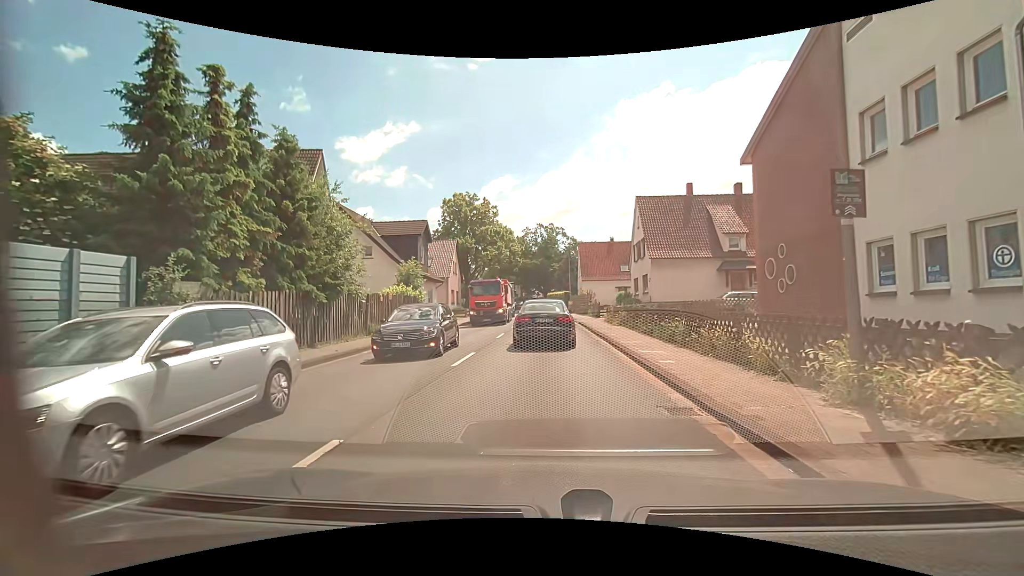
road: primary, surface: asphalt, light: Day
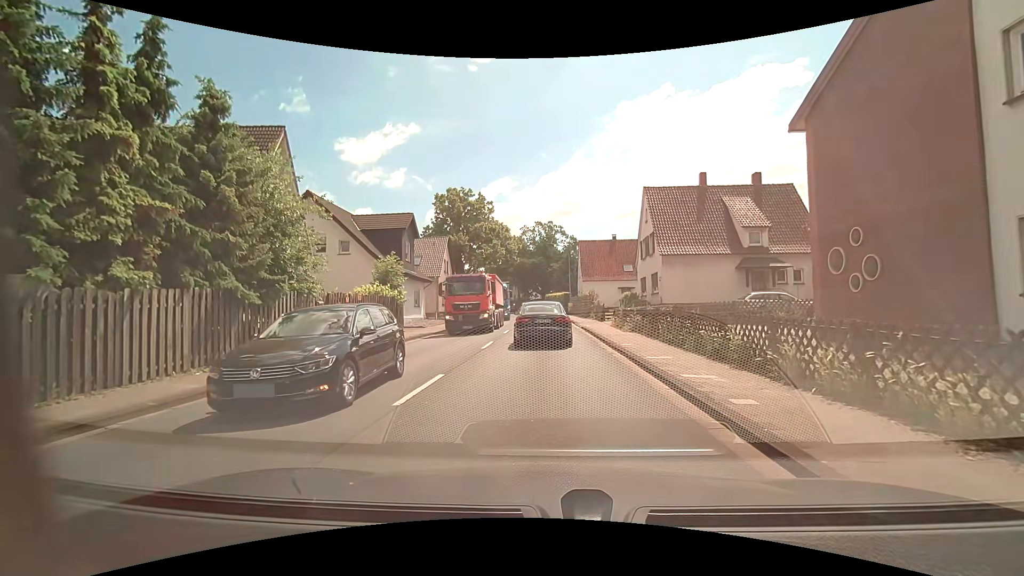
(0.0, +4.1) m; +1°
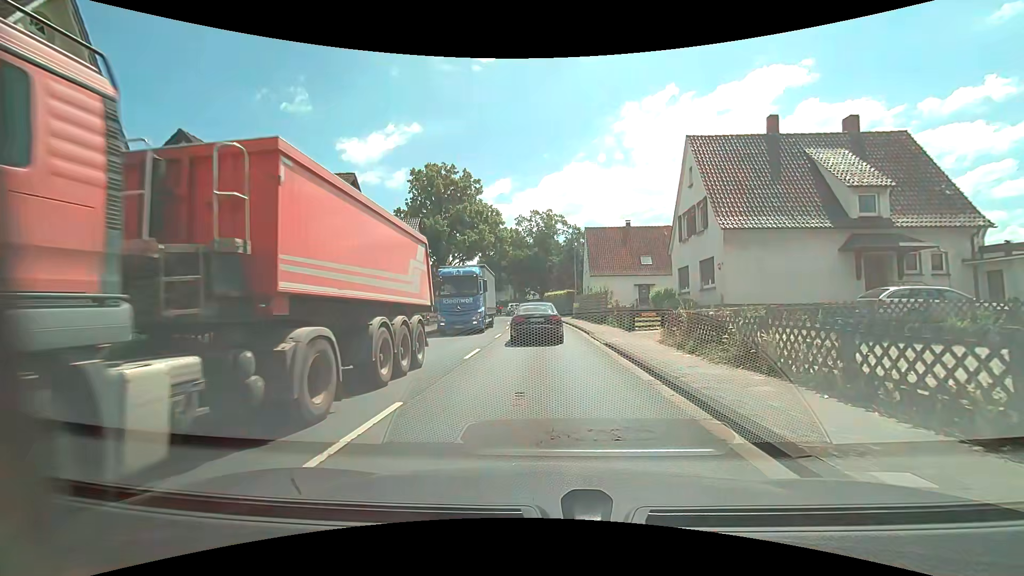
(-0.2, +11.8) m; 0°
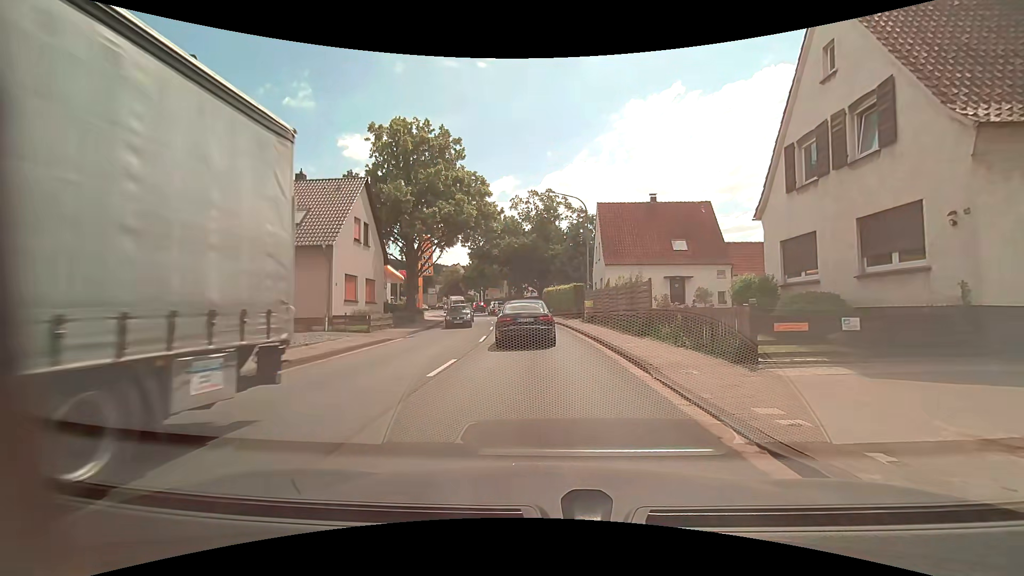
(-0.3, +12.5) m; -1°
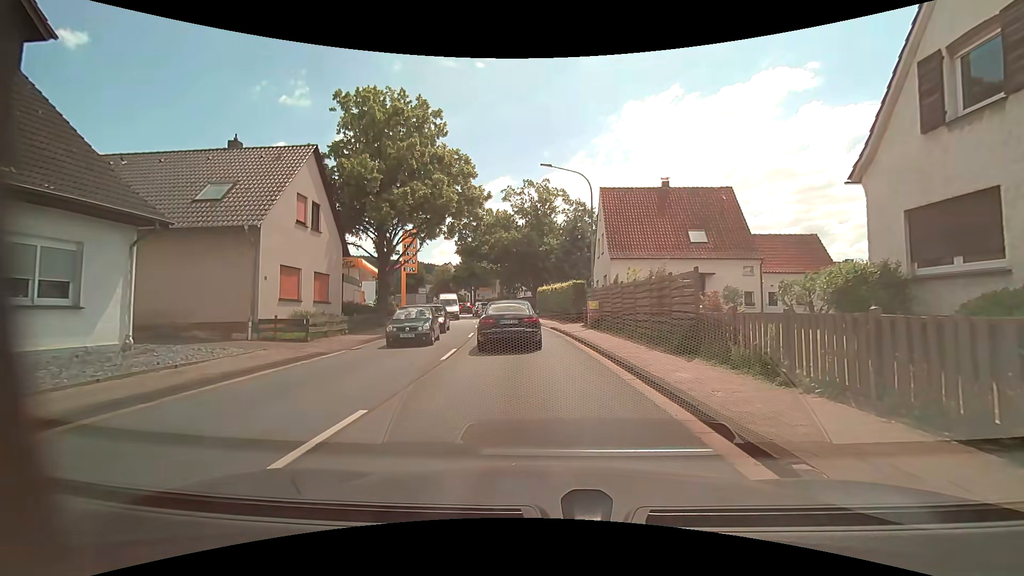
(0.0, +5.8) m; -1°
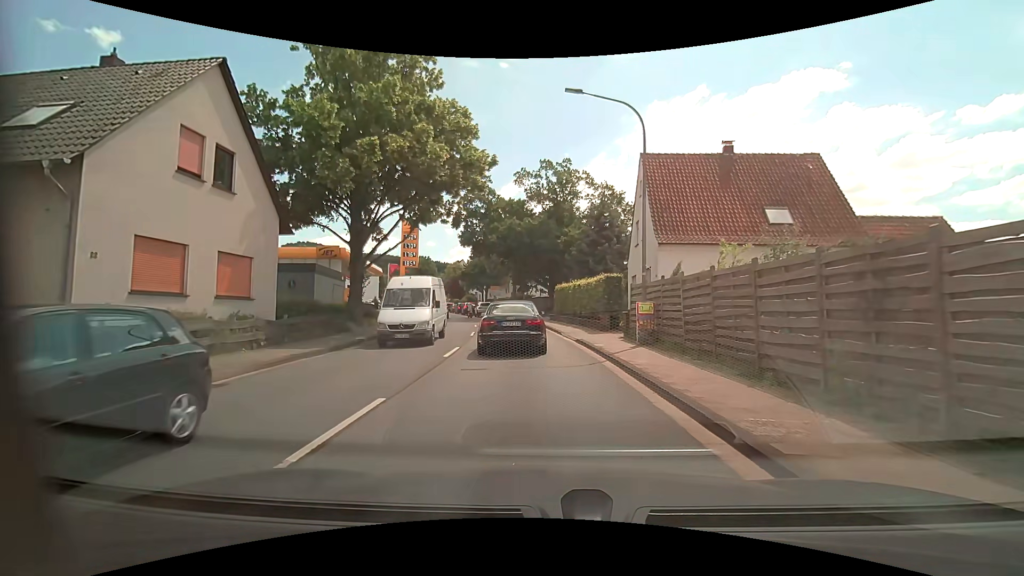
(0.0, +8.4) m; -1°
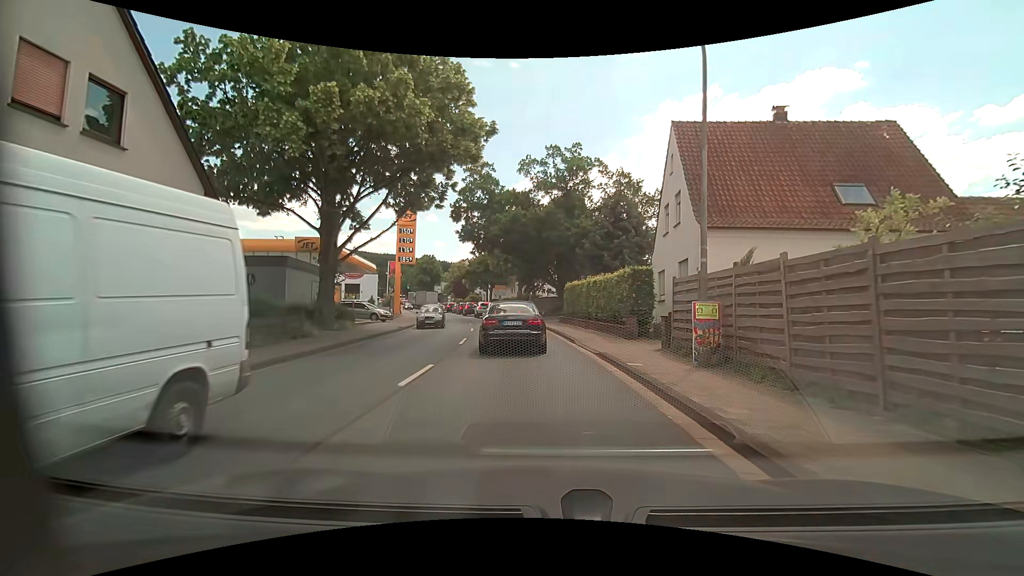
(0.0, +4.8) m; 0°
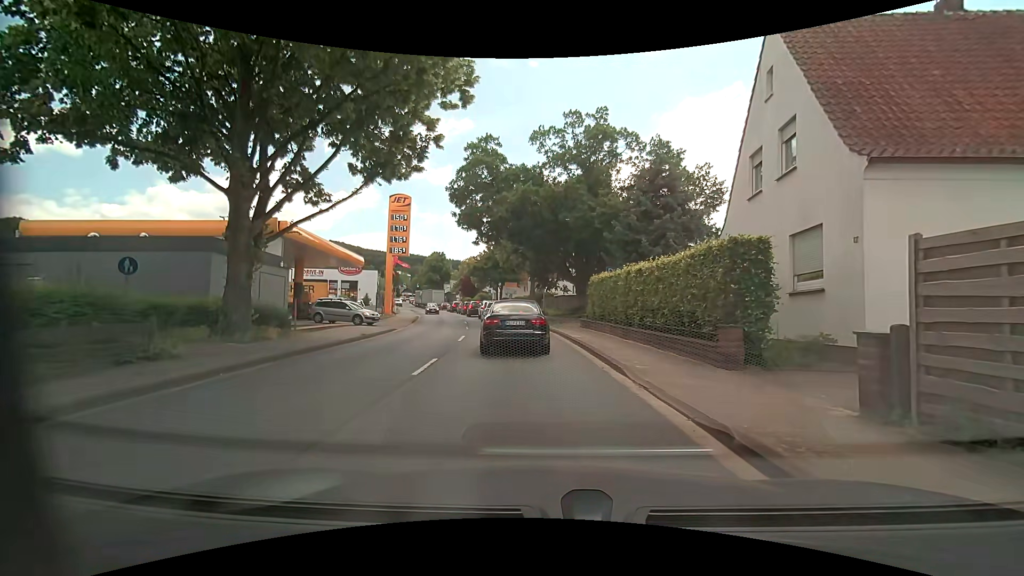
(-0.2, +8.0) m; -2°
